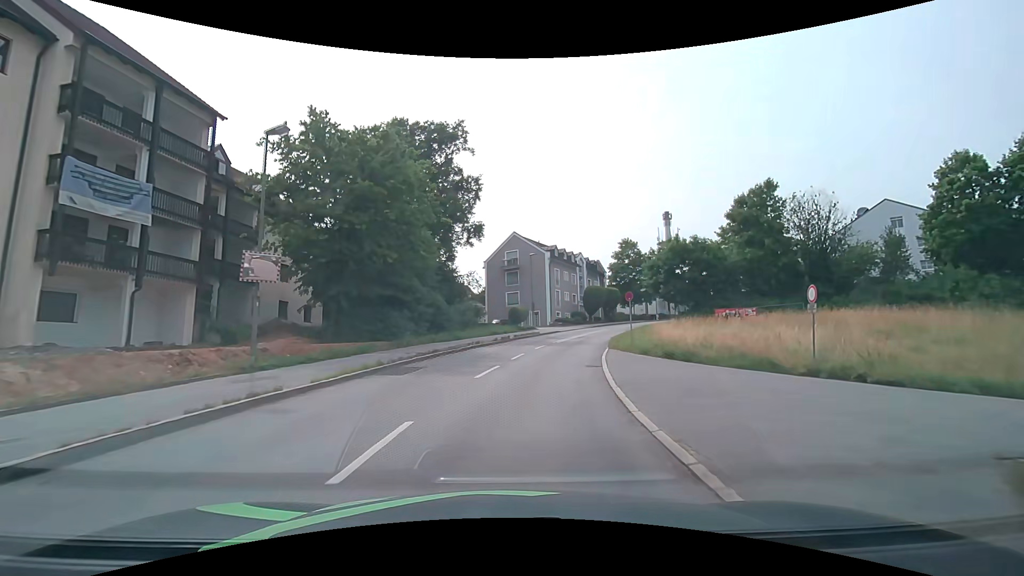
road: tertiary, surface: asphalt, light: Day
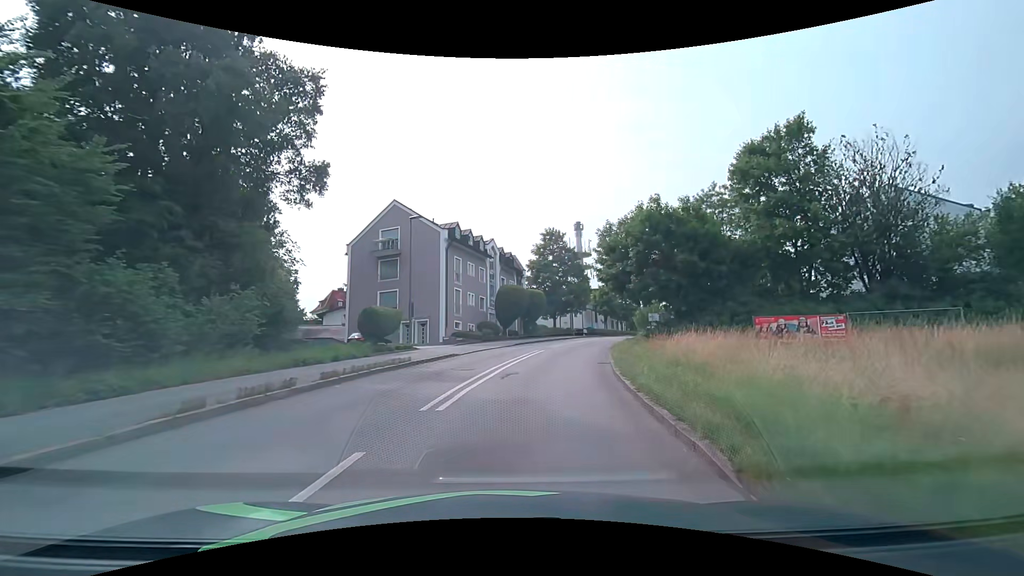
(+2.3, +22.7) m; +11°
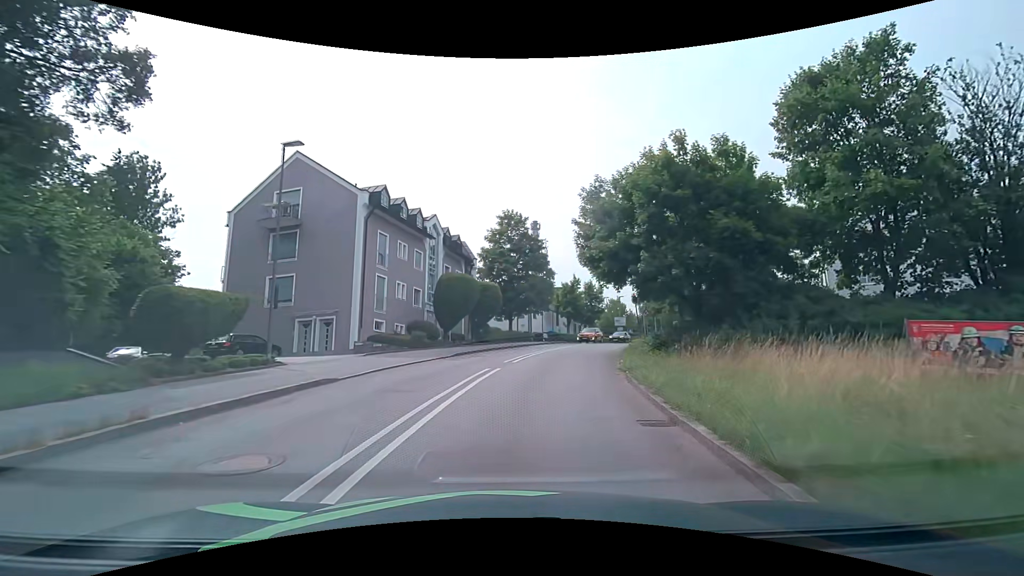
(+0.5, +11.6) m; +5°
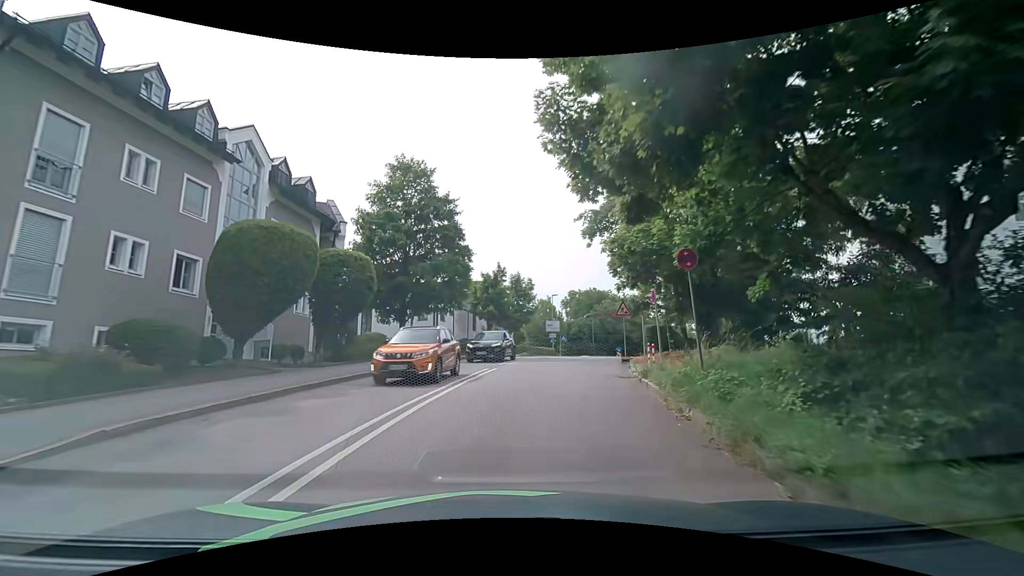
(+1.5, +17.3) m; +9°
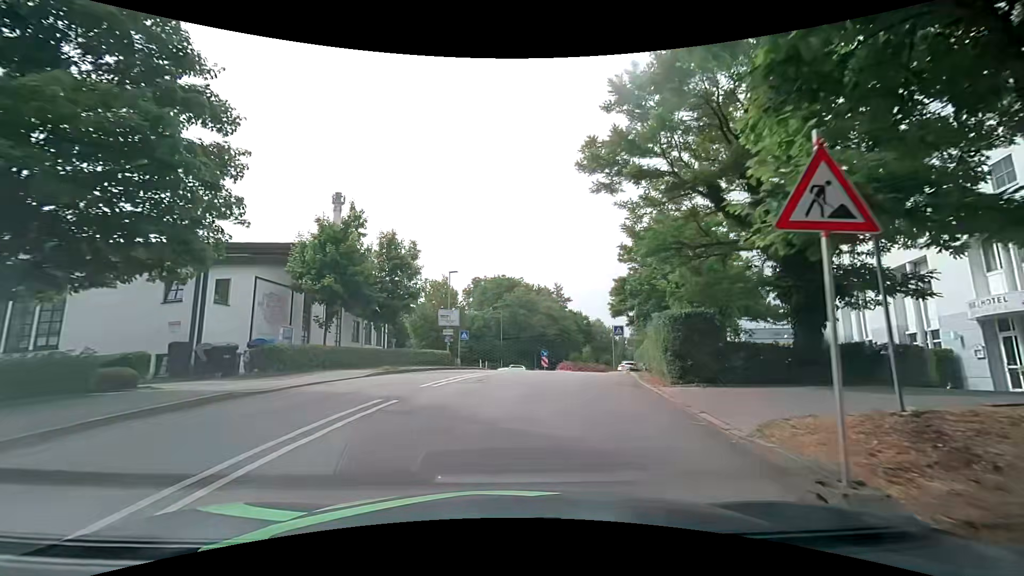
(+2.0, +20.4) m; +11°
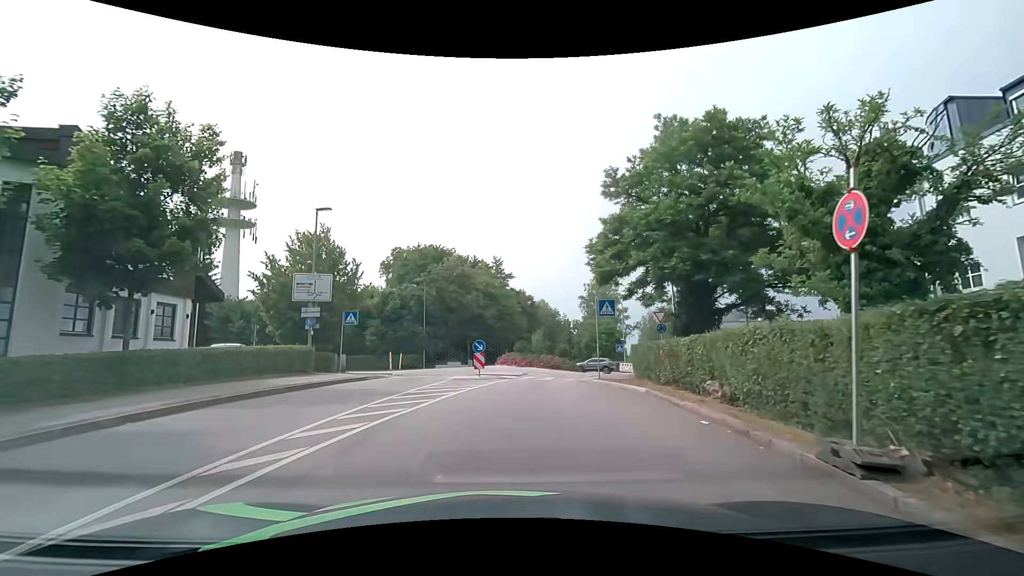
(+1.1, +16.7) m; +8°
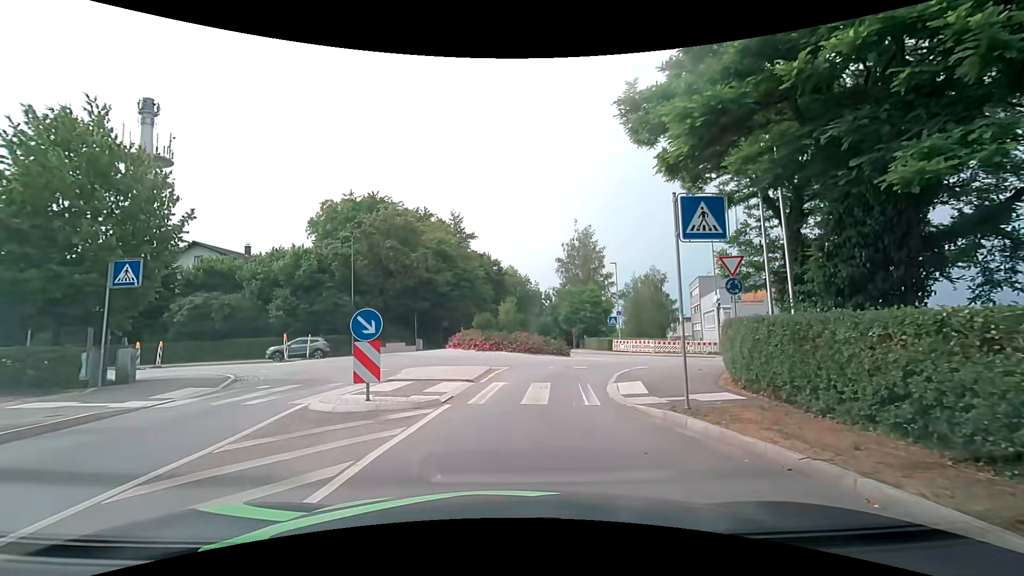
(+0.4, +14.1) m; +4°
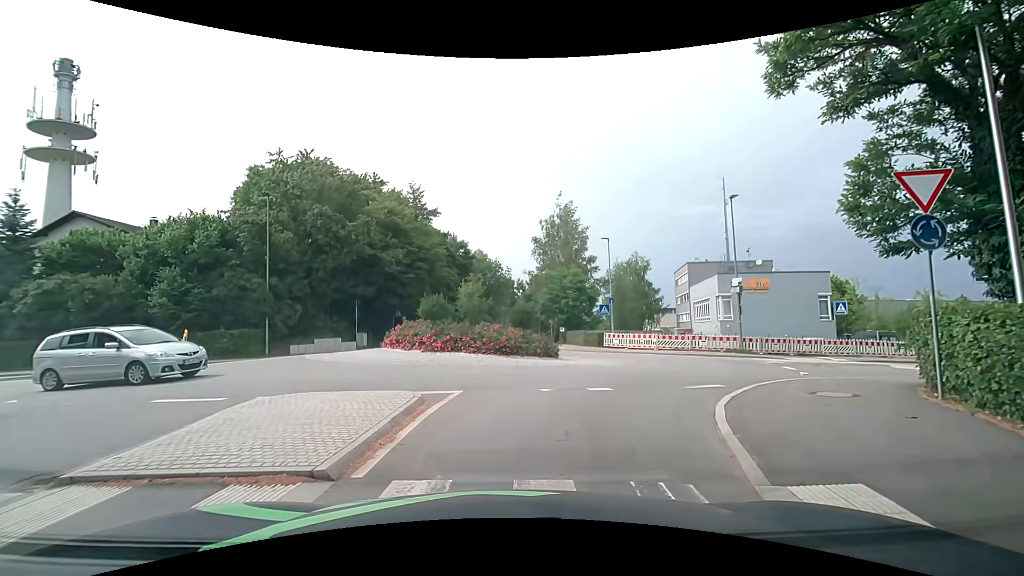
(+0.2, +9.2) m; +5°
